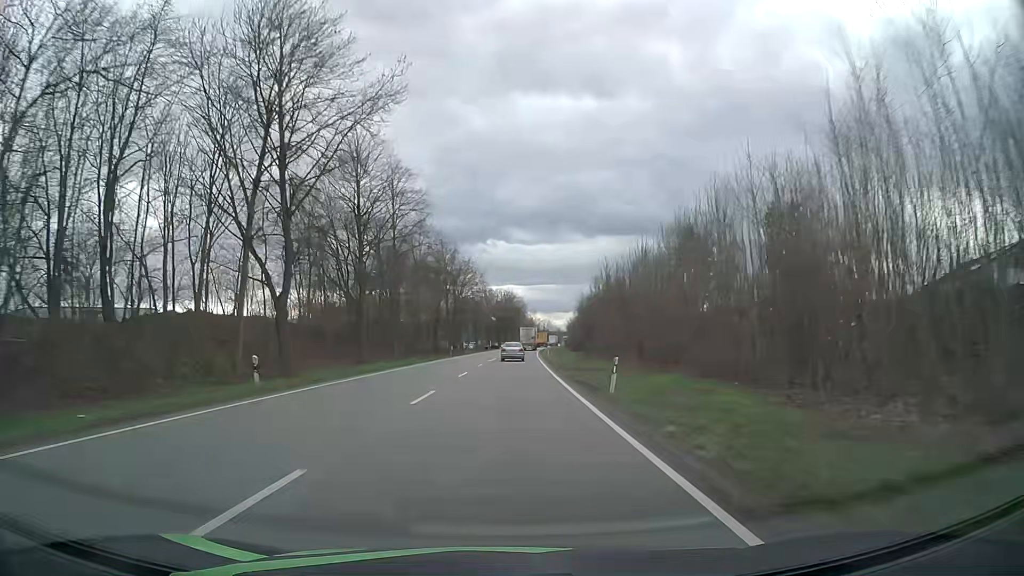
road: primary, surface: asphalt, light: Day
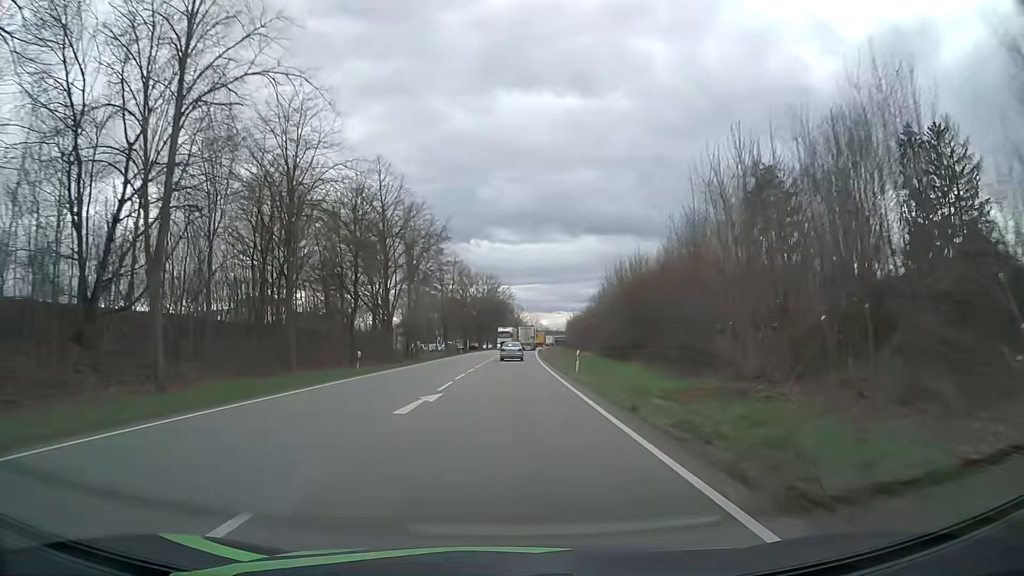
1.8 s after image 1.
(+0.5, +37.8) m; +1°
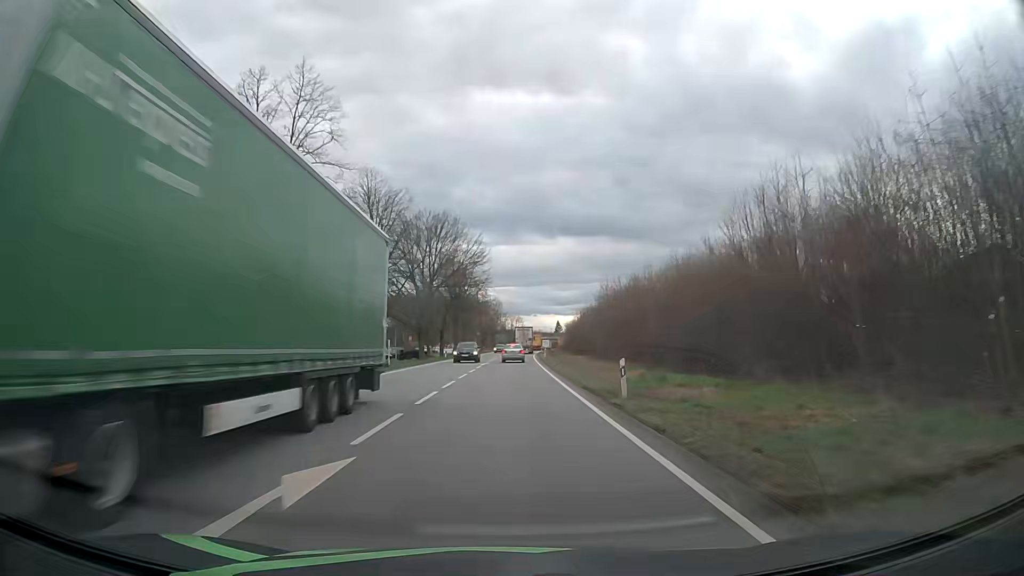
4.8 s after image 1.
(+1.1, +63.5) m; +2°
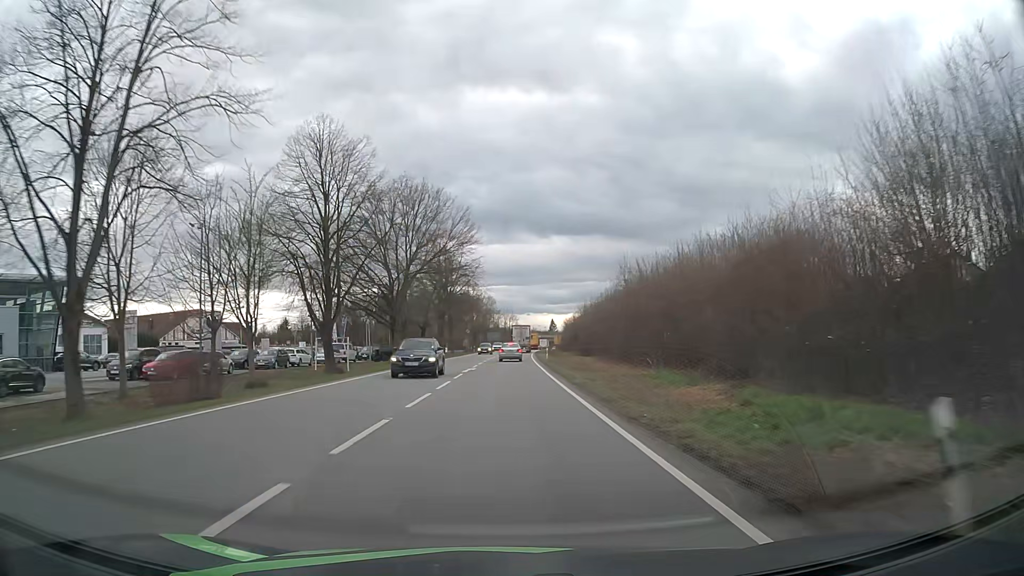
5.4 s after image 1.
(+0.1, +12.8) m; +1°
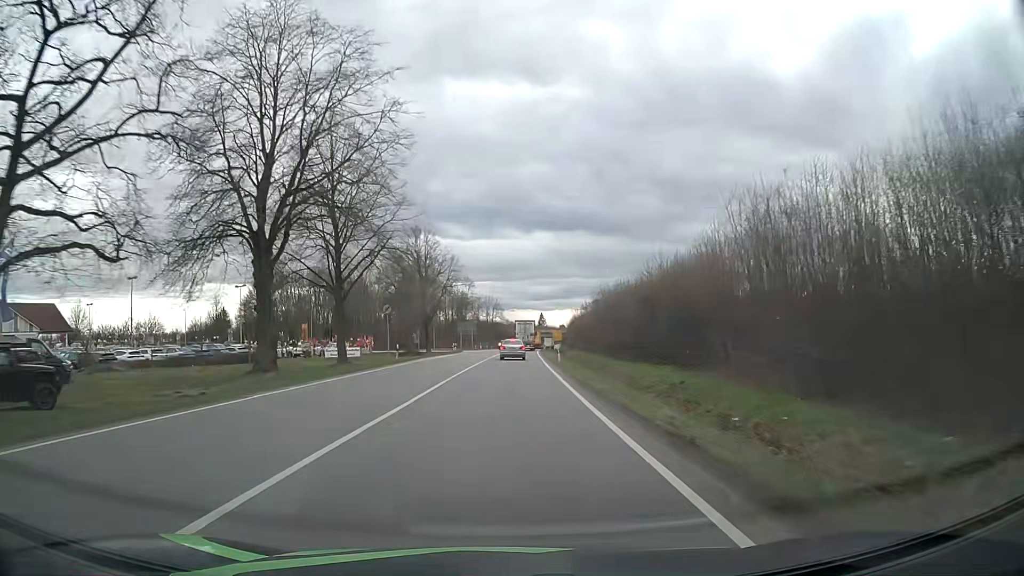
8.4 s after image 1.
(+0.6, +61.6) m; +1°
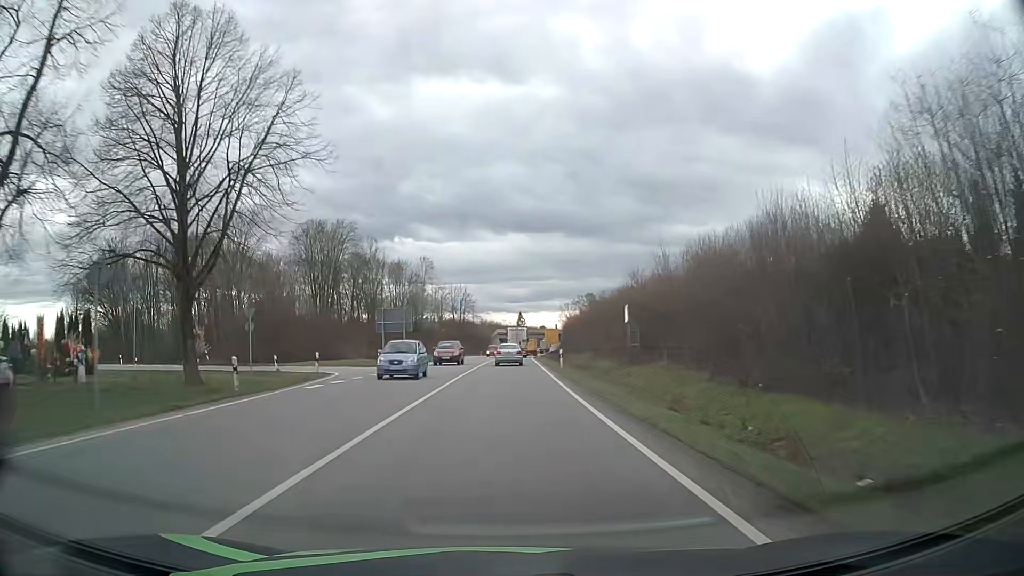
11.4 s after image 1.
(+1.0, +55.5) m; +2°
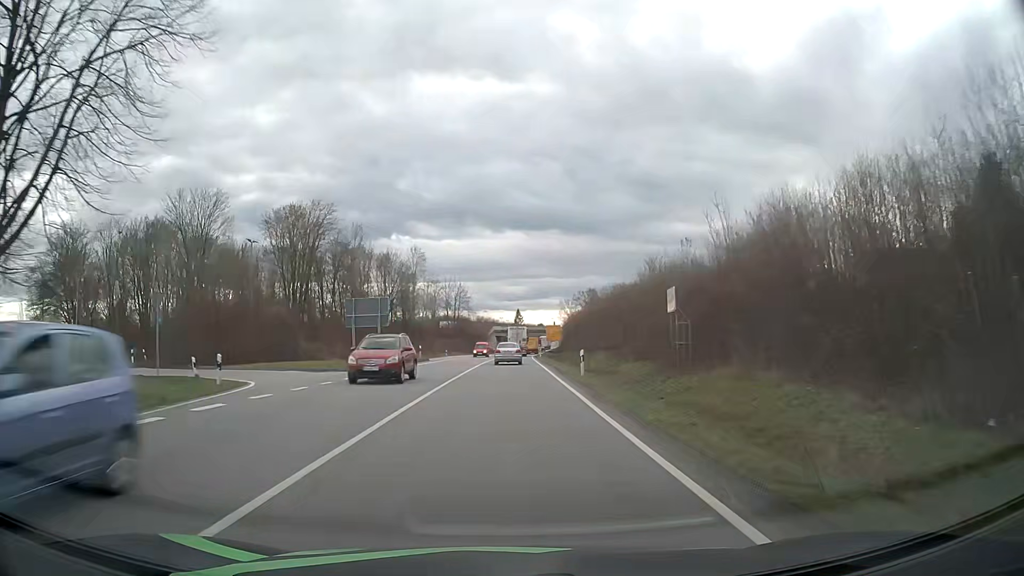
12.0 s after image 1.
(0.0, +10.6) m; 0°
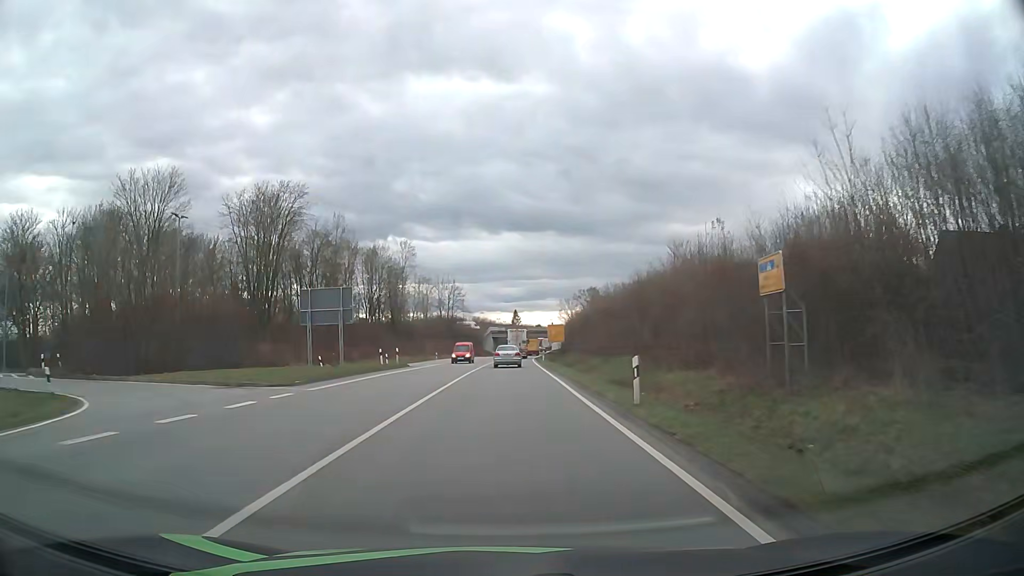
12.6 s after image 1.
(0.0, +10.6) m; 0°
(0, +10) (0, +20) (0, +30) (0, +40) (0, +50) (+1, +60) (+1, +70) (+1, +80) (+2, +90) (+2, +100) m
